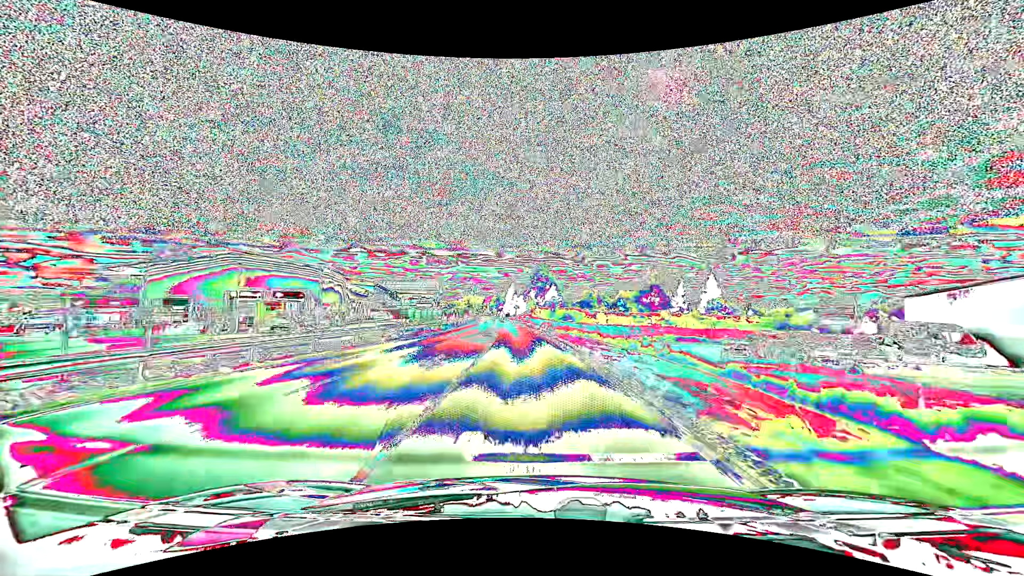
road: primary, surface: asphalt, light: Day
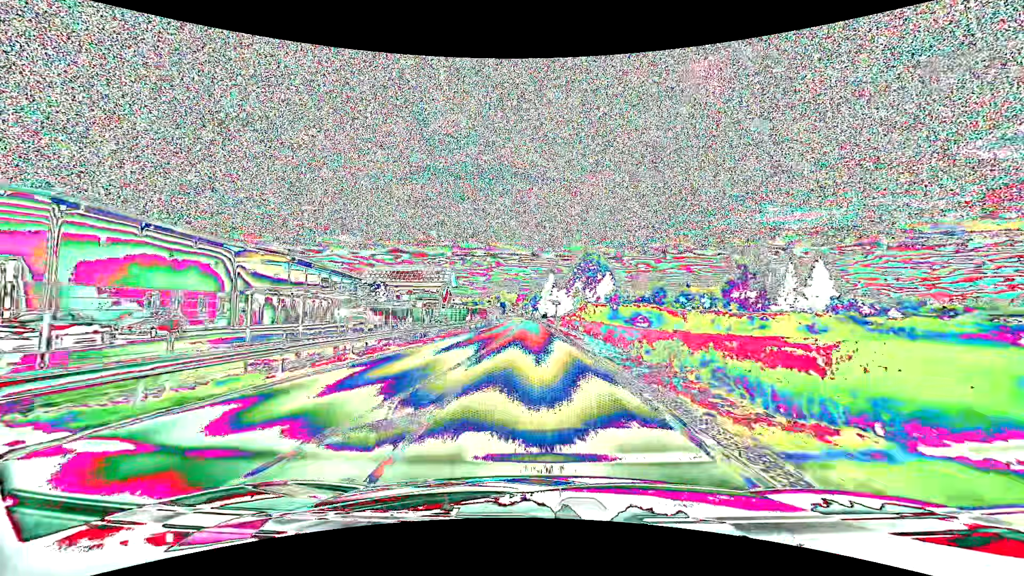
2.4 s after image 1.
(-1.5, +35.1) m; -4°
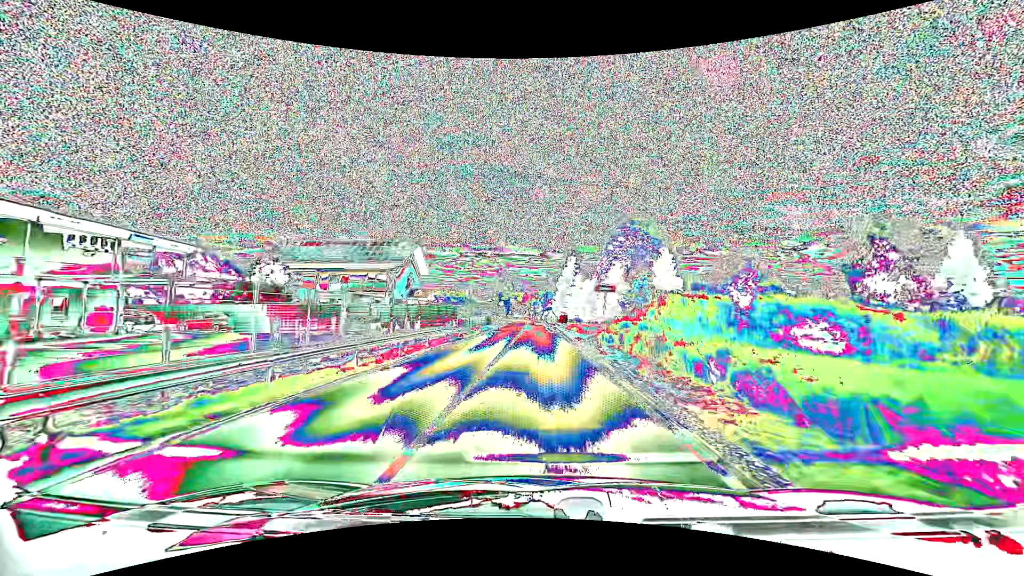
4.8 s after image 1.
(-0.6, +34.9) m; -1°
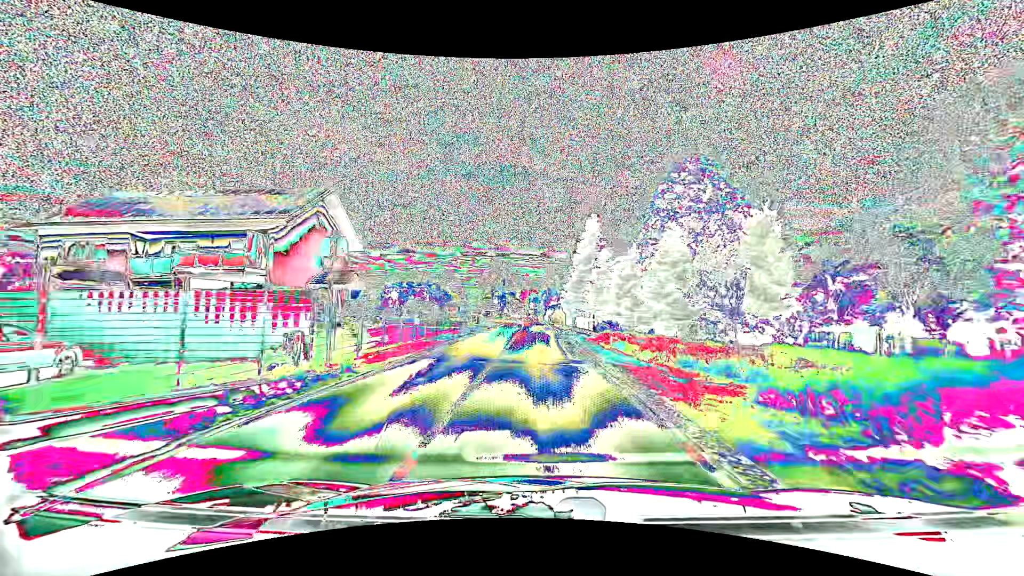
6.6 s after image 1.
(0.0, +24.8) m; 0°
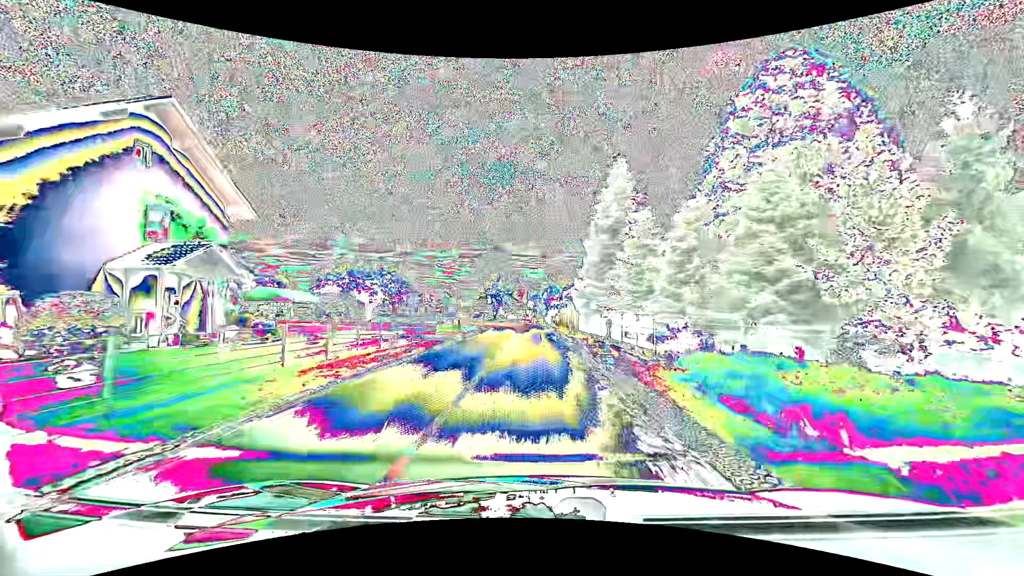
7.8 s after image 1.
(0.0, +15.4) m; 0°
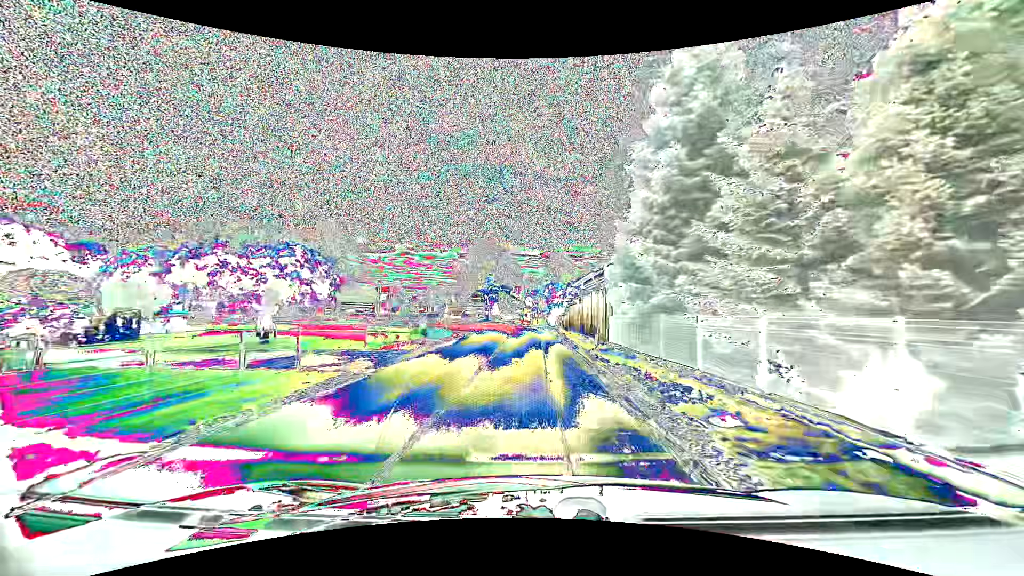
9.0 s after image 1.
(0.0, +14.3) m; 0°
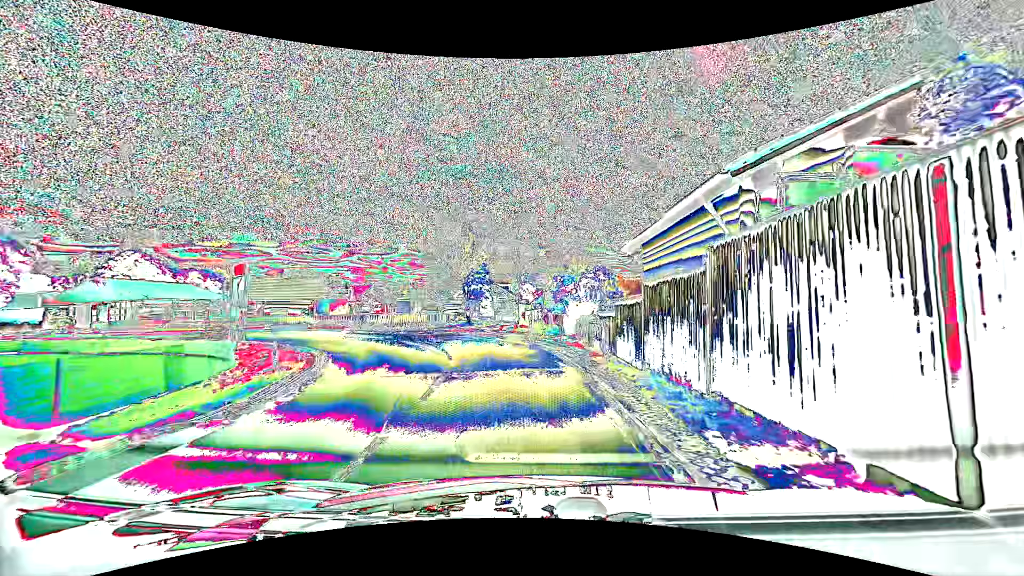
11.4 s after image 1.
(0.0, +25.4) m; 0°
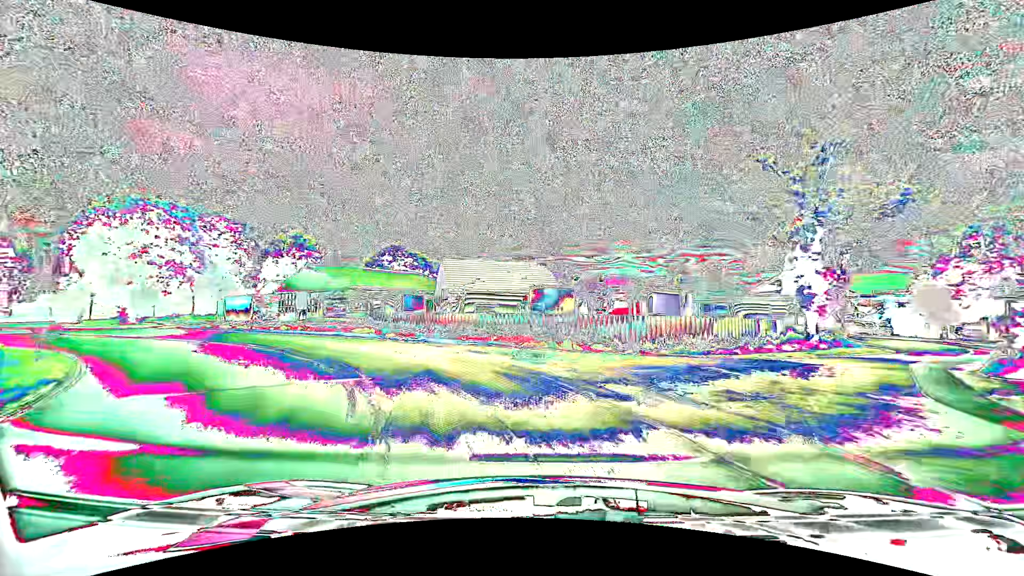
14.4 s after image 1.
(-5.2, +25.6) m; -31°
(-2, +10) (-7, +18) (-14, +25) (-23, +31) (-31, +35) (-40, +40) (-48, +46) (-54, +54) (-54, +64) (-51, +73) m
